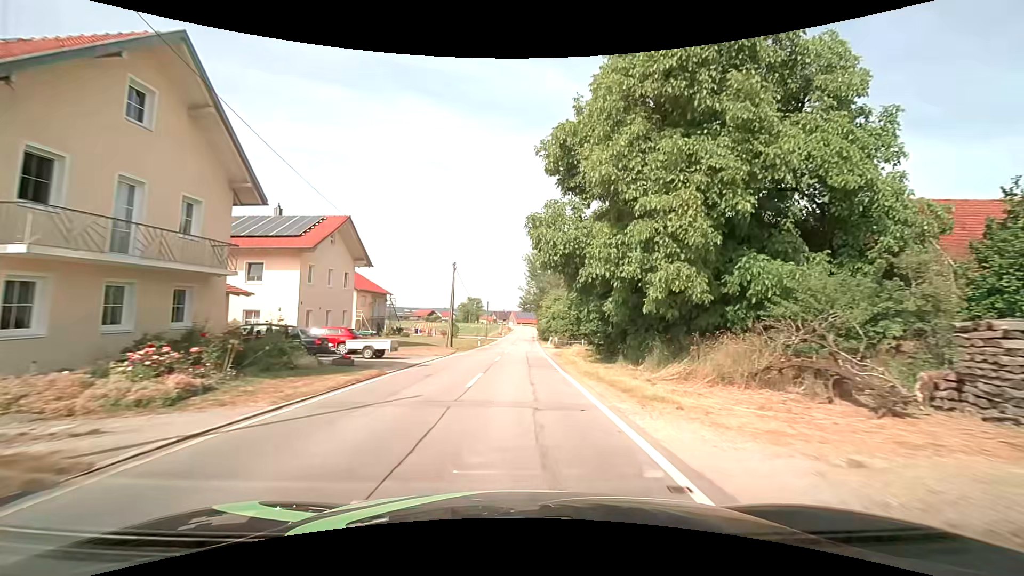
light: Day
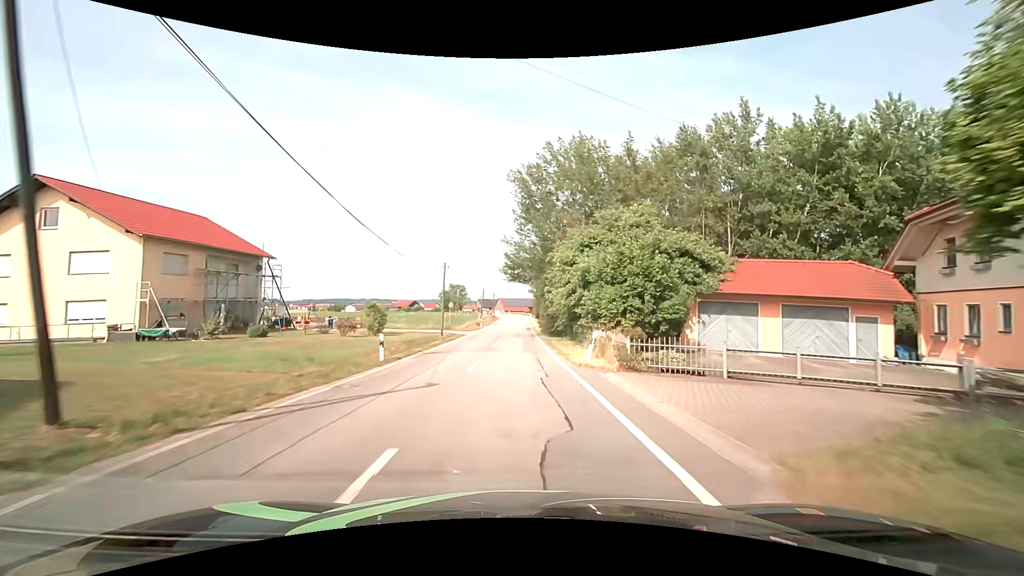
(+0.3, +34.8) m; +1°
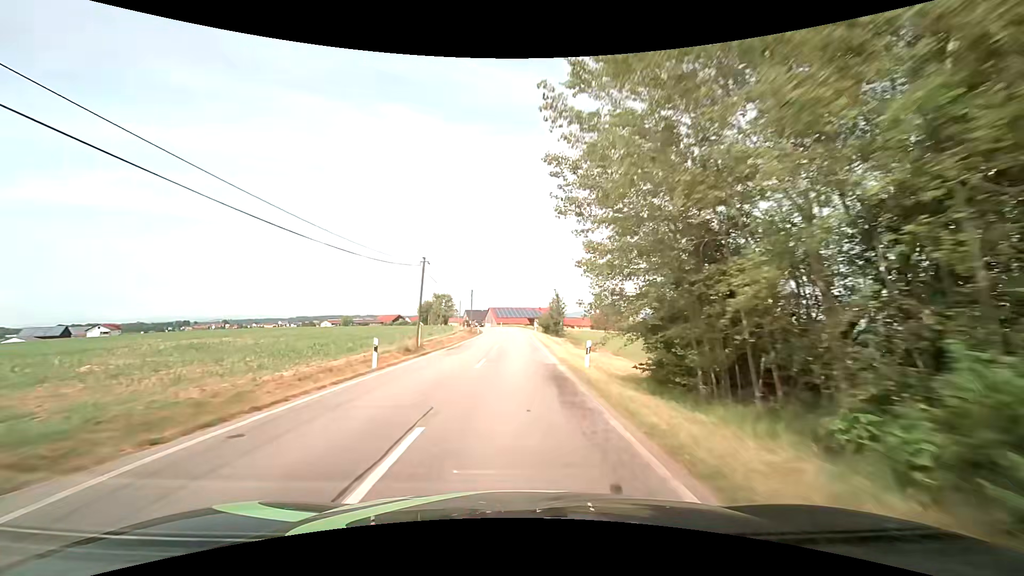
(+0.1, +46.2) m; 0°
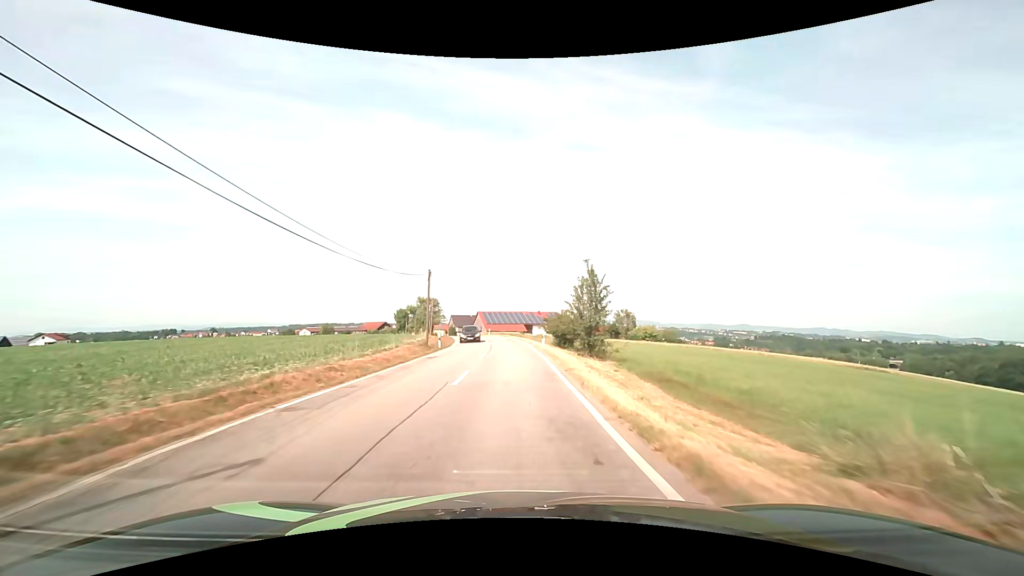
(+0.3, +28.4) m; +1°
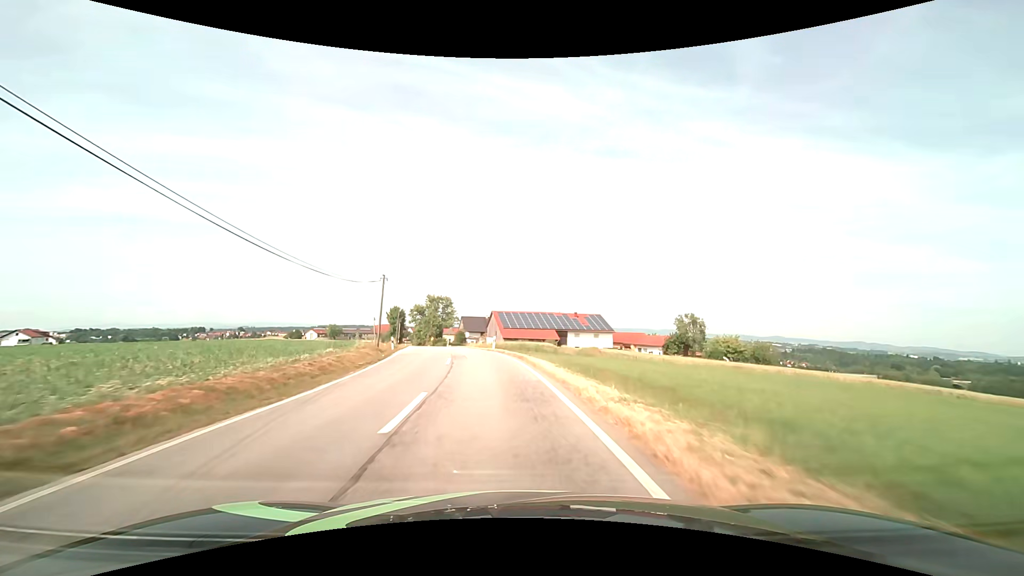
(-0.3, +37.2) m; -3°
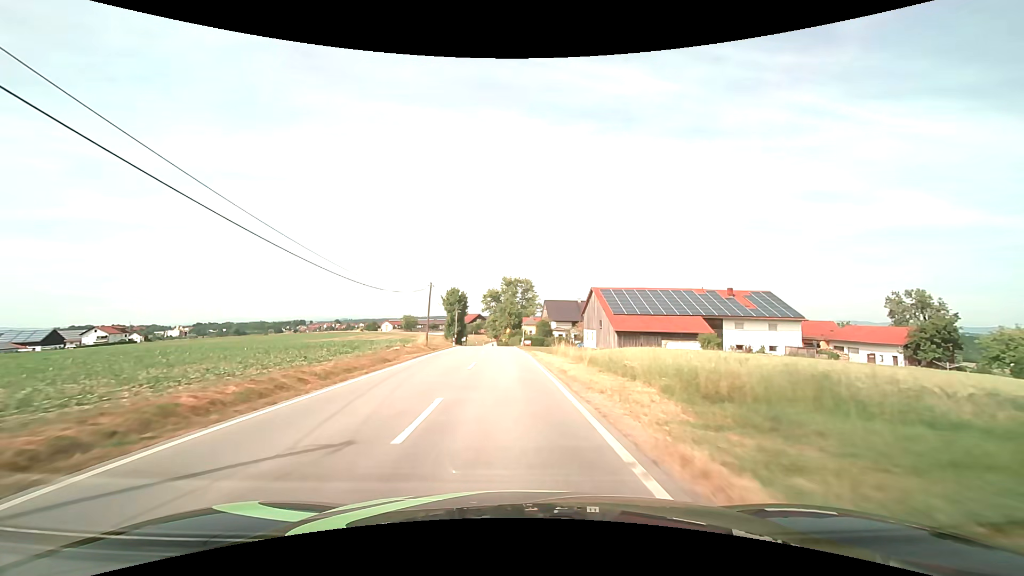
(-3.5, +36.4) m; -9°
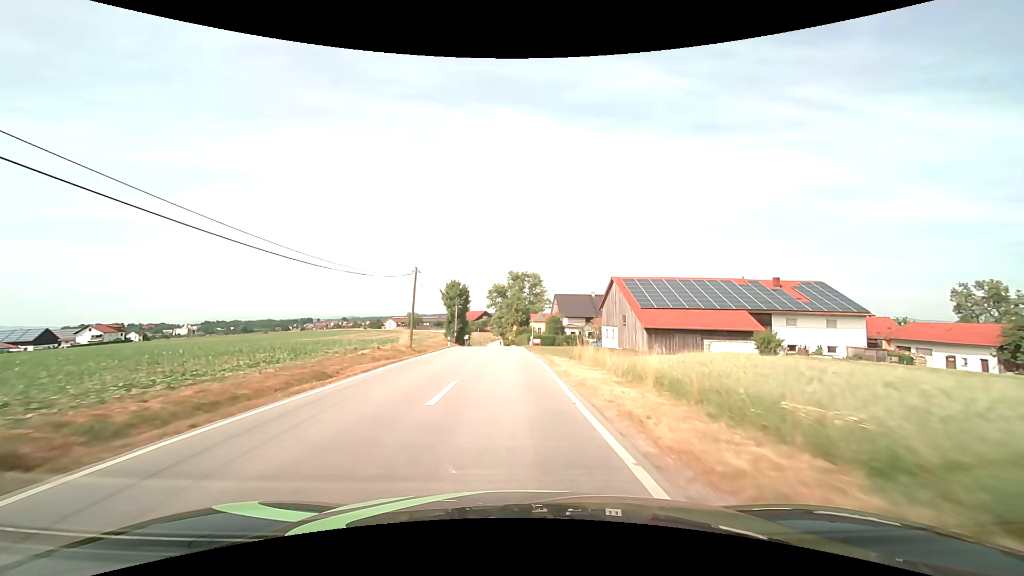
(-0.1, +9.2) m; -1°
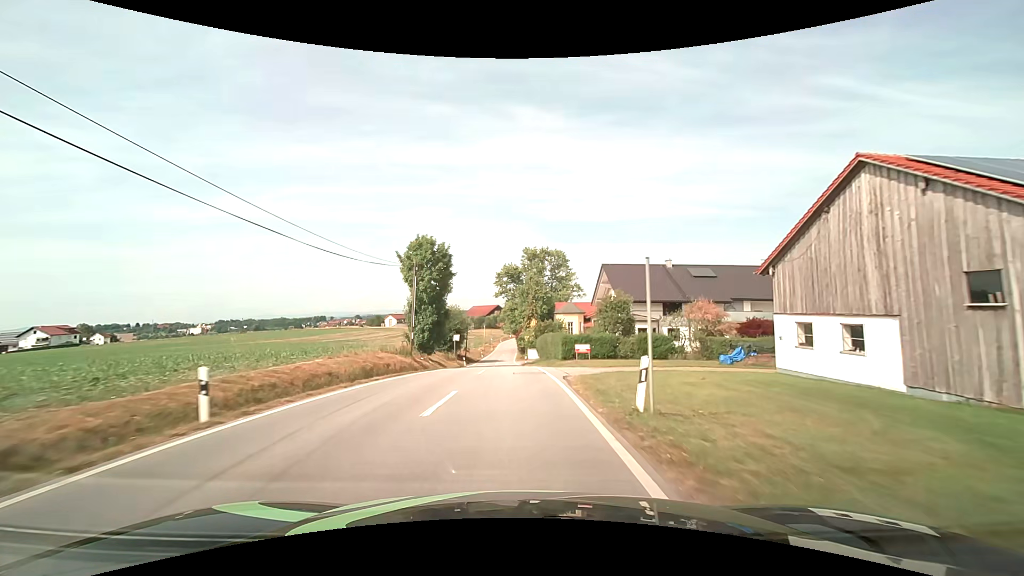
(-0.7, +37.0) m; -2°
(0, +10) (0, +20) (0, +30) (-1, +40) (-1, +50) (-1, +60) (-2, +70) (-2, +80) (-2, +90) (-2, +100) m
